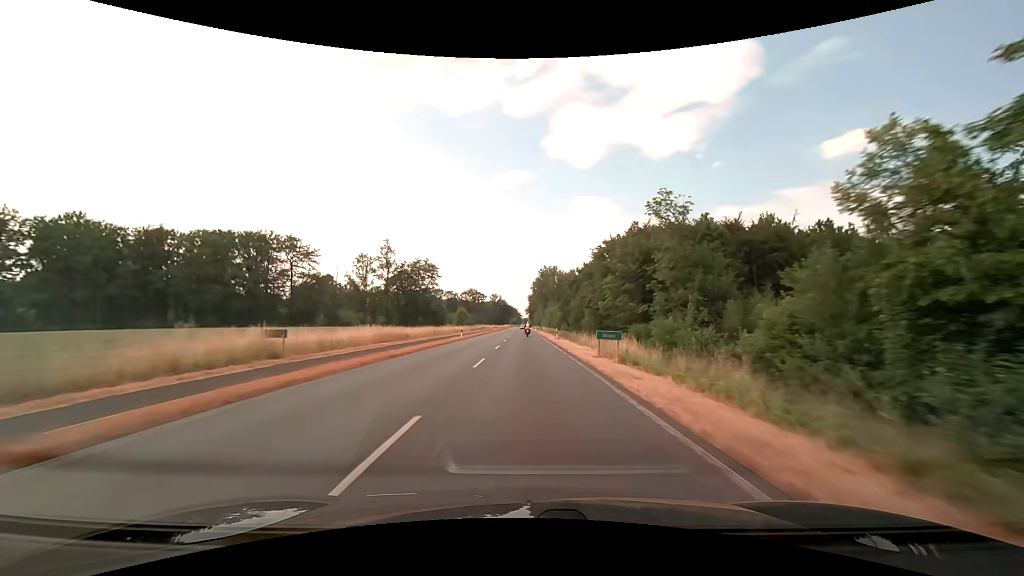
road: primary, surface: asphalt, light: Day
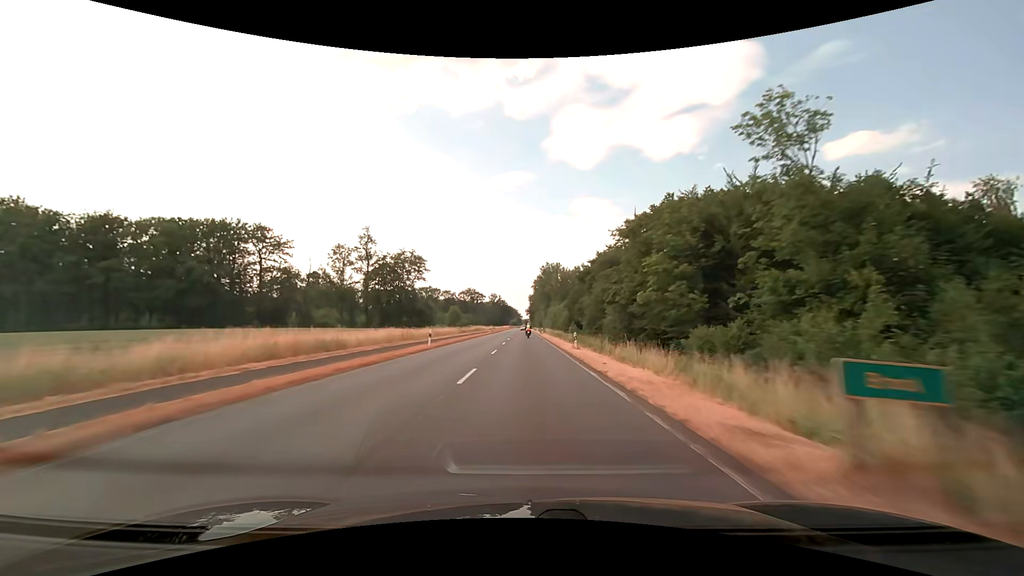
(0.0, +15.8) m; 0°
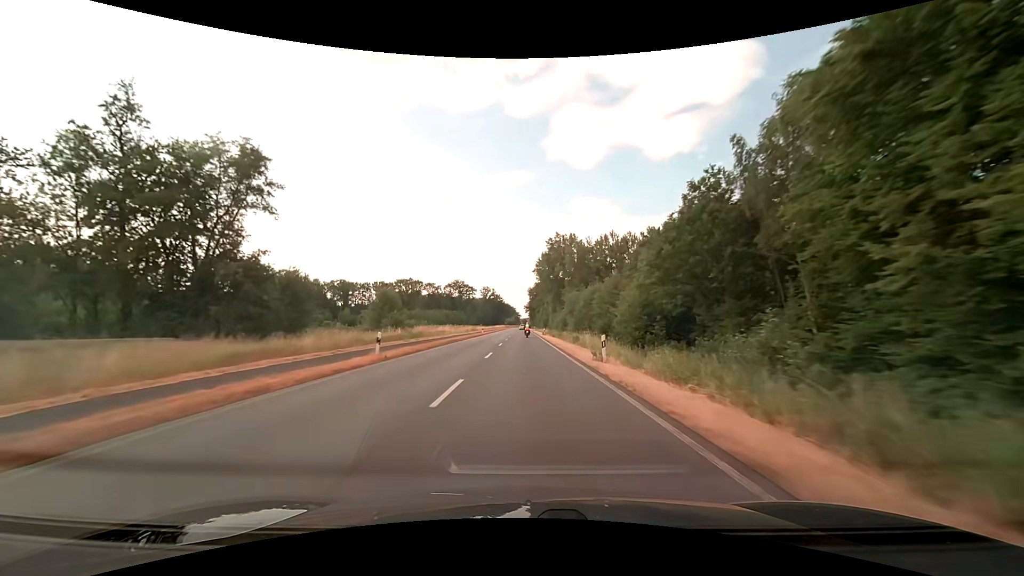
(+0.2, +63.2) m; 0°
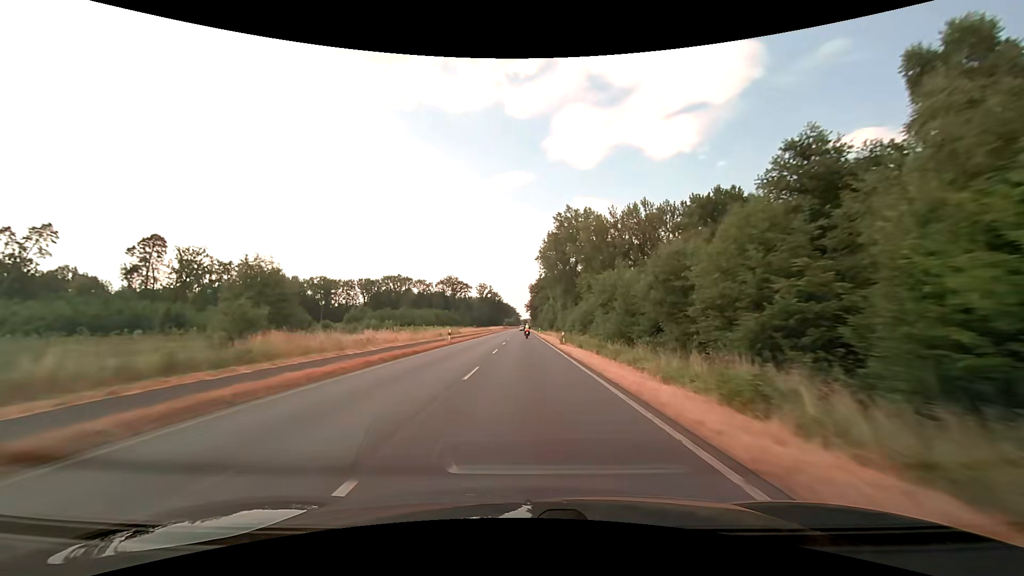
(+0.1, +31.6) m; 0°
(0, +10) (0, +20) (0, +30) (0, +40) (0, +50) (0, +60) (0, +70) (0, +80) (0, +90) (0, +100) m
